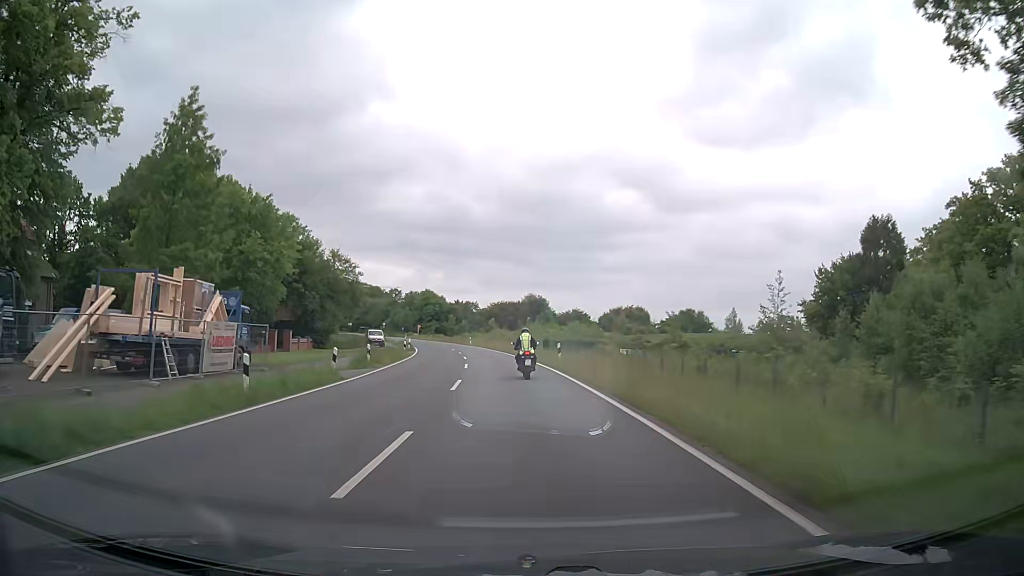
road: secondary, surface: asphalt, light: Day
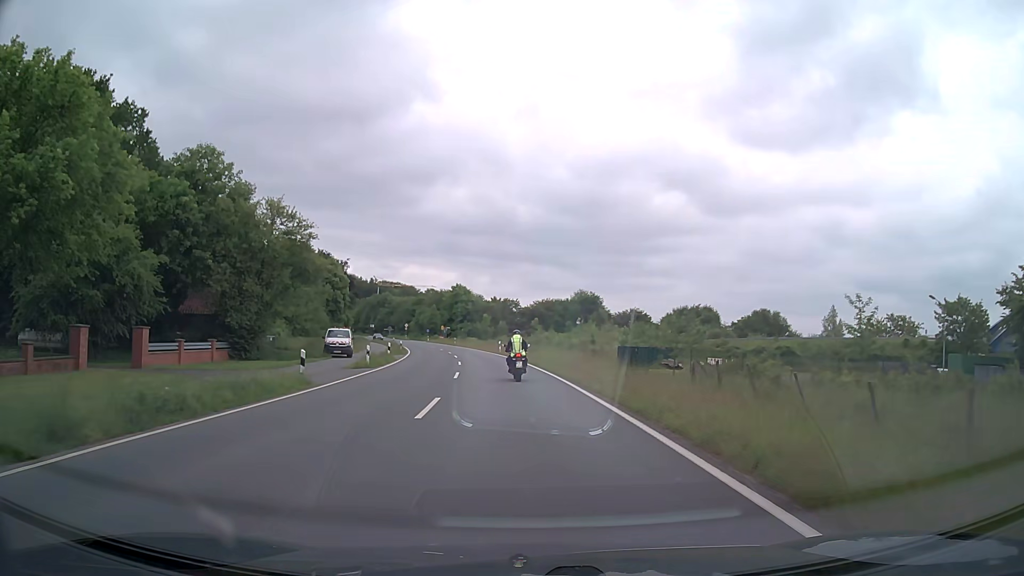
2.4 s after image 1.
(-1.0, +30.4) m; -4°
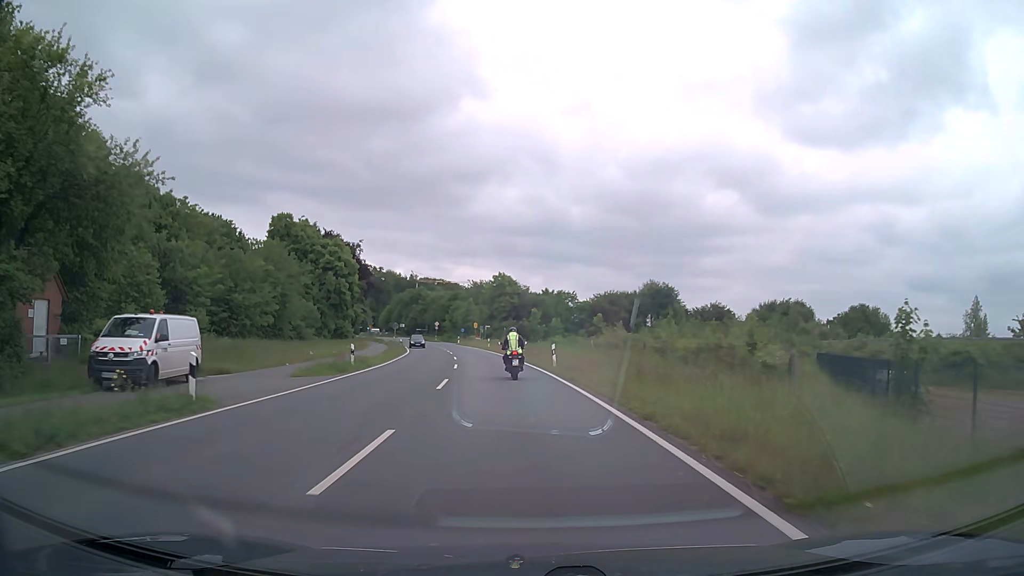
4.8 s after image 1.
(-1.0, +30.2) m; -4°
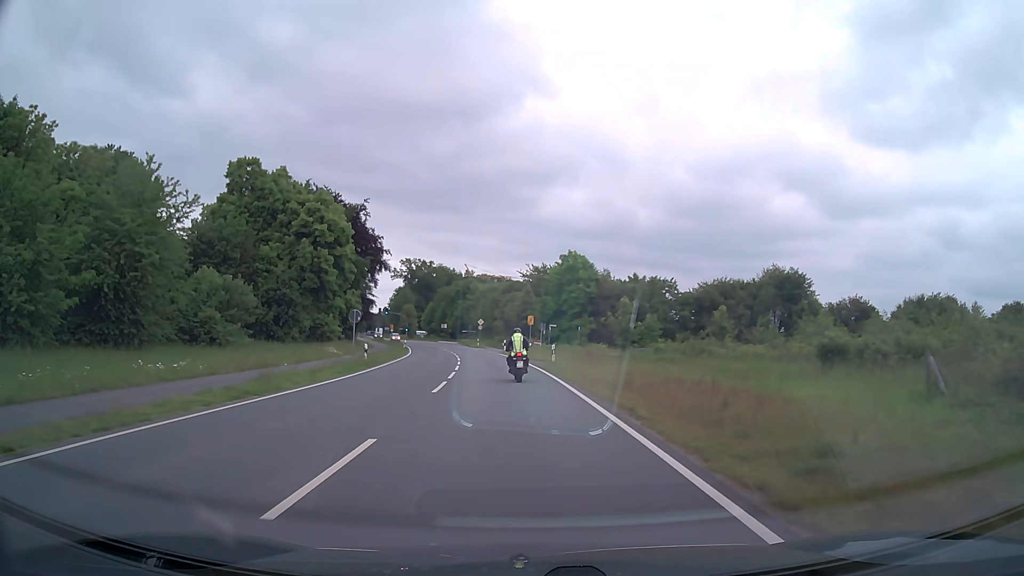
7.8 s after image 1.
(-1.9, +37.2) m; -6°
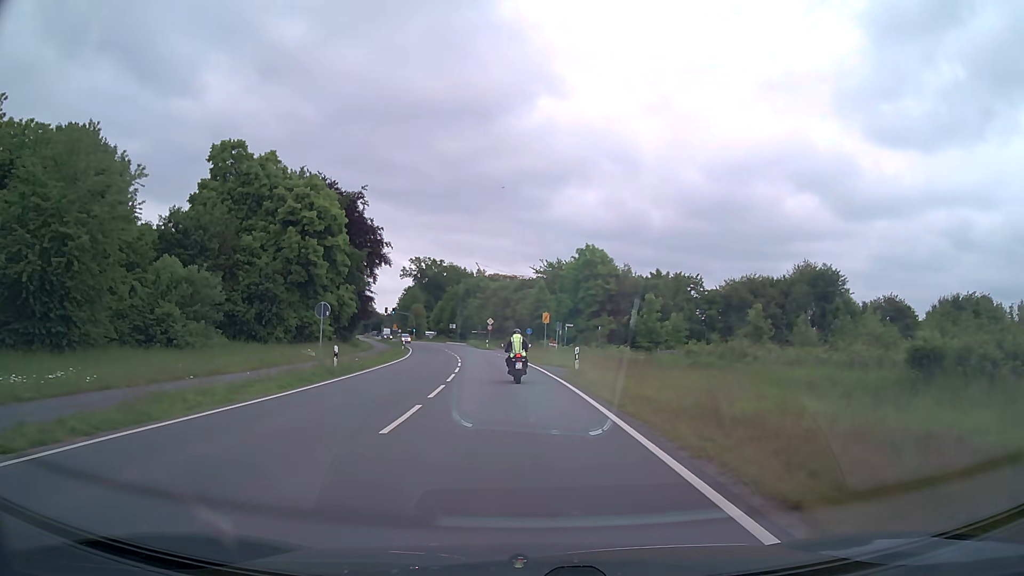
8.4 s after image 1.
(-0.1, +7.4) m; -1°
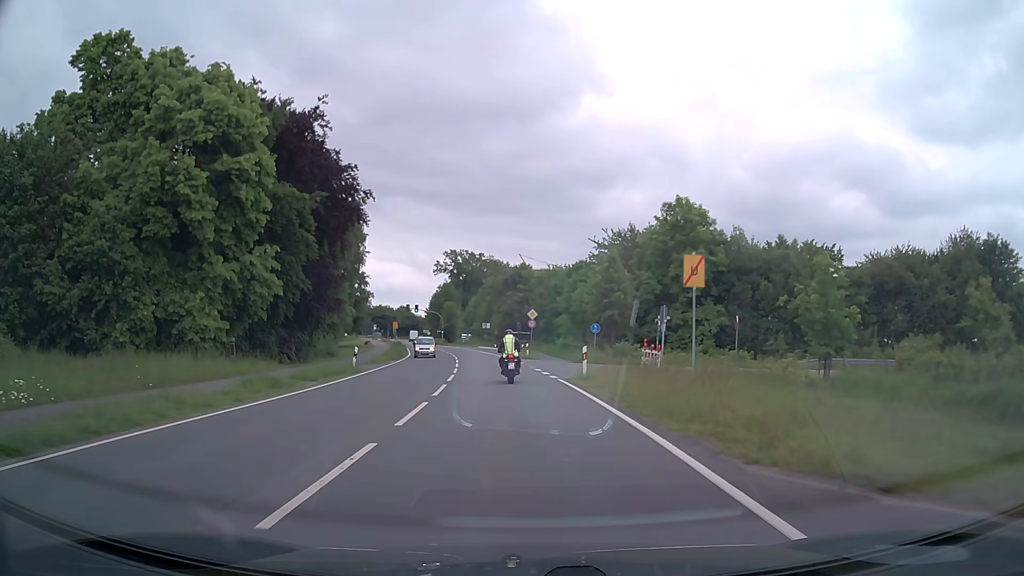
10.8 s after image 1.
(-1.0, +29.2) m; -4°
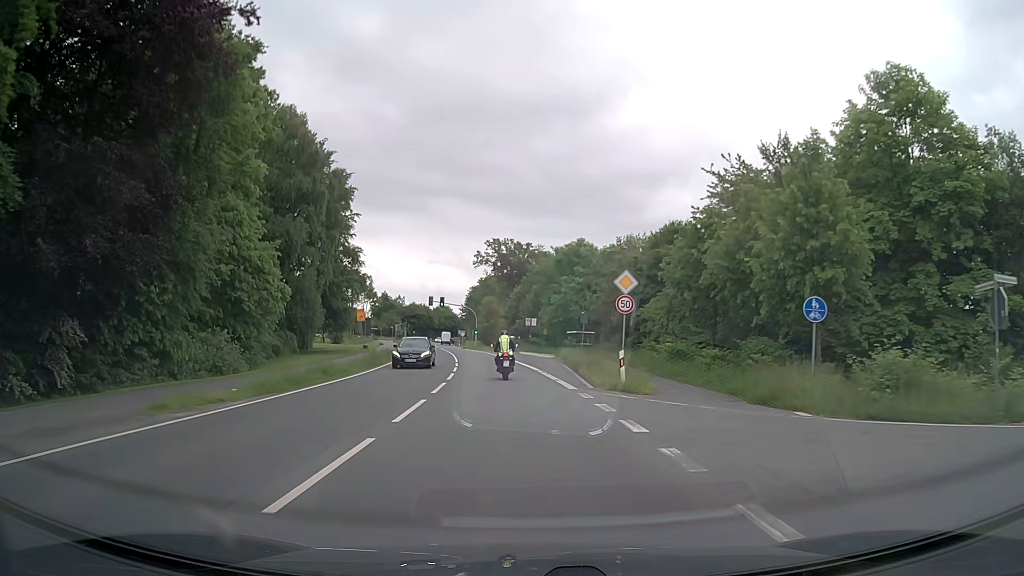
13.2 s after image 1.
(-1.0, +29.8) m; -4°
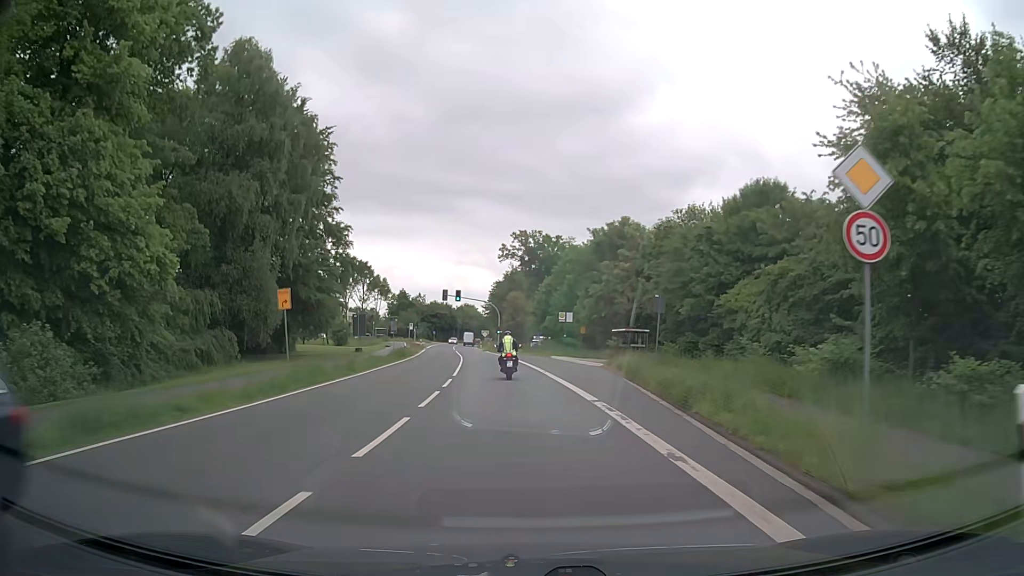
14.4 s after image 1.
(-0.3, +15.4) m; -2°
(0, +10) (-1, +20) (-1, +30) (-2, +40) (-3, +50) (-4, +60) (-5, +70) (-6, +80) (-7, +90) (-9, +100) m
